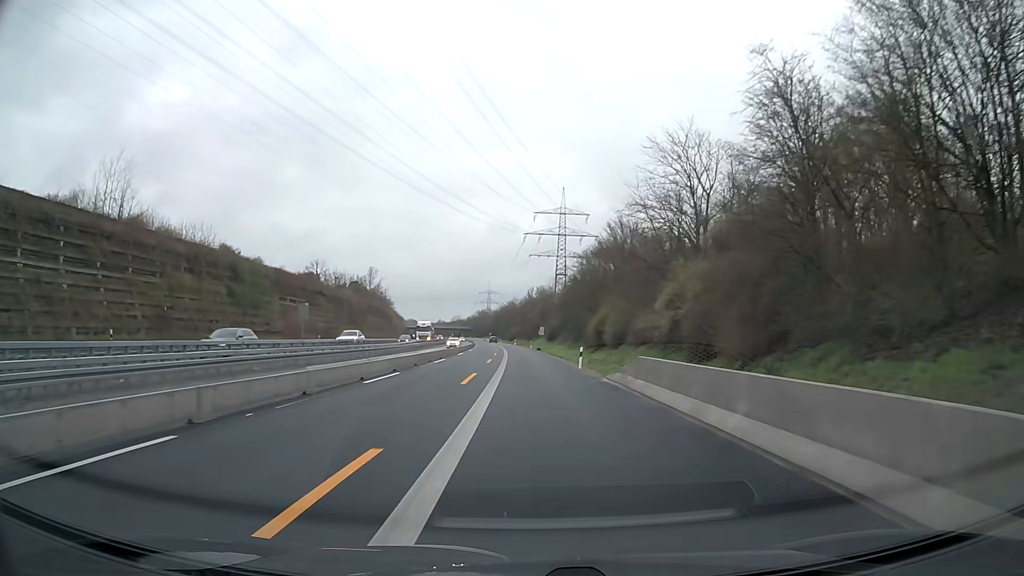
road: motorway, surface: asphalt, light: Day
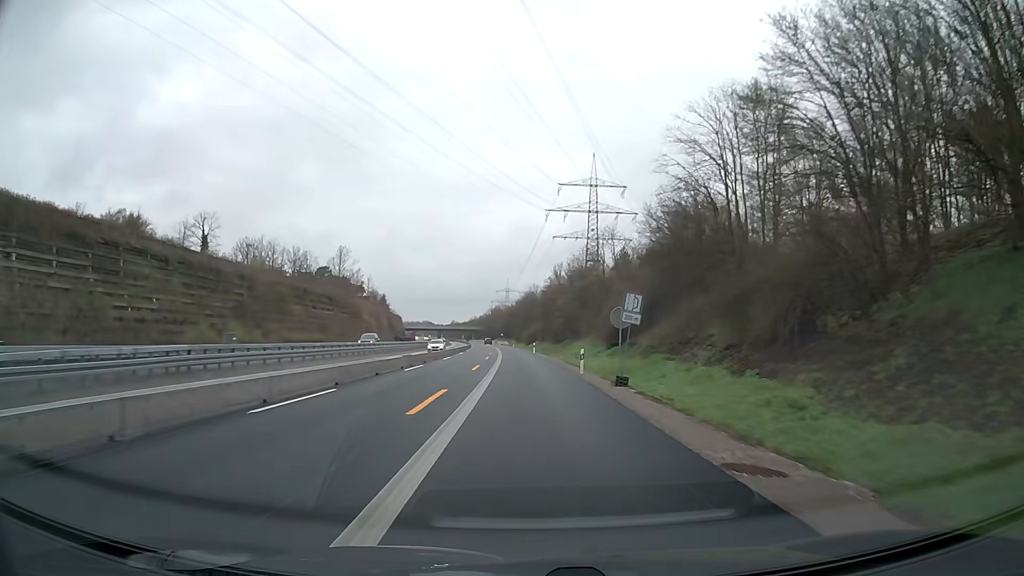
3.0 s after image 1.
(-0.8, +62.5) m; -2°
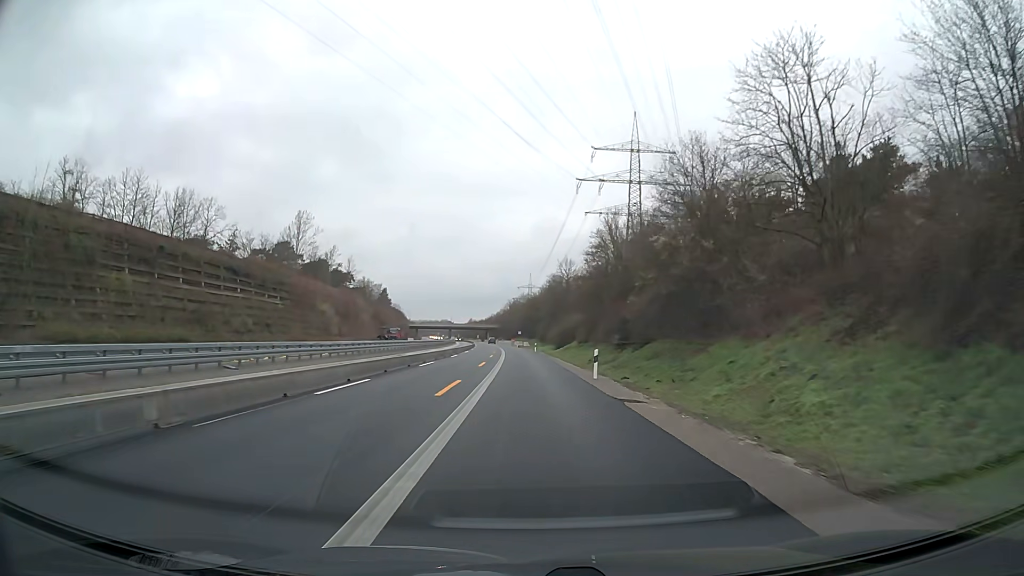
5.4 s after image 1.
(-0.9, +49.9) m; -2°
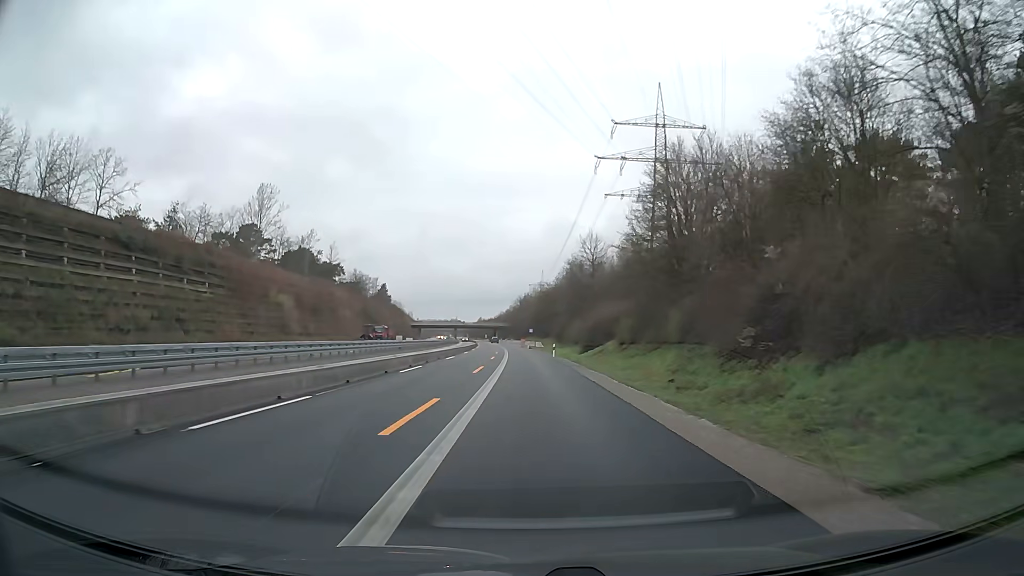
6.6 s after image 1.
(-0.2, +25.0) m; -1°
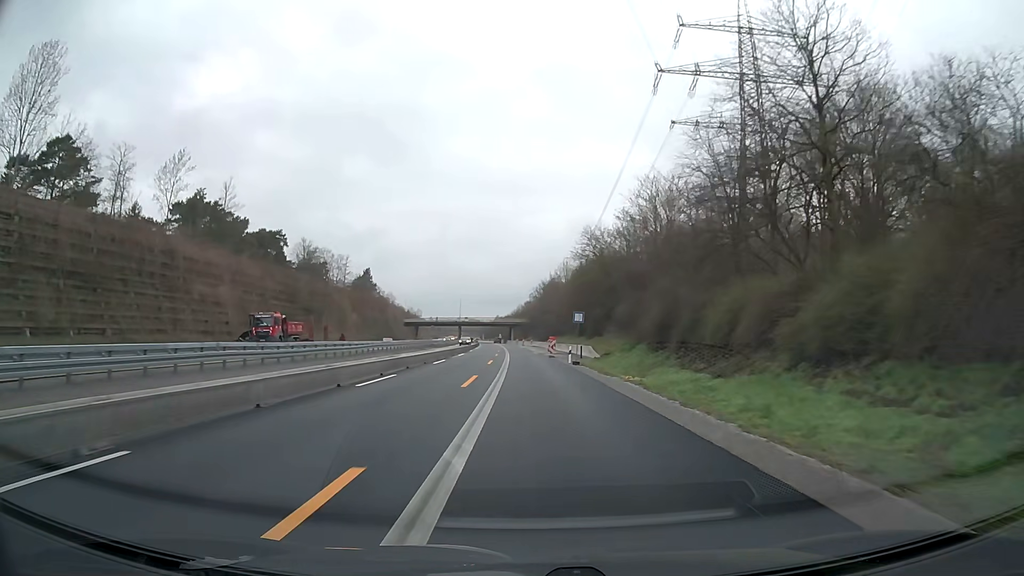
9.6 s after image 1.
(-1.0, +62.4) m; -2°
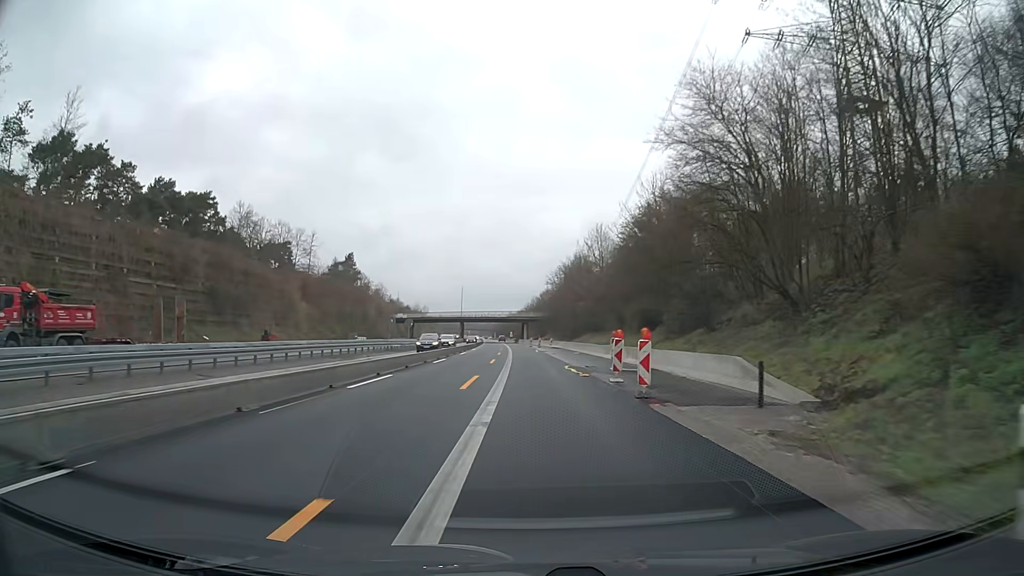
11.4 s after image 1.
(-0.3, +37.4) m; -1°
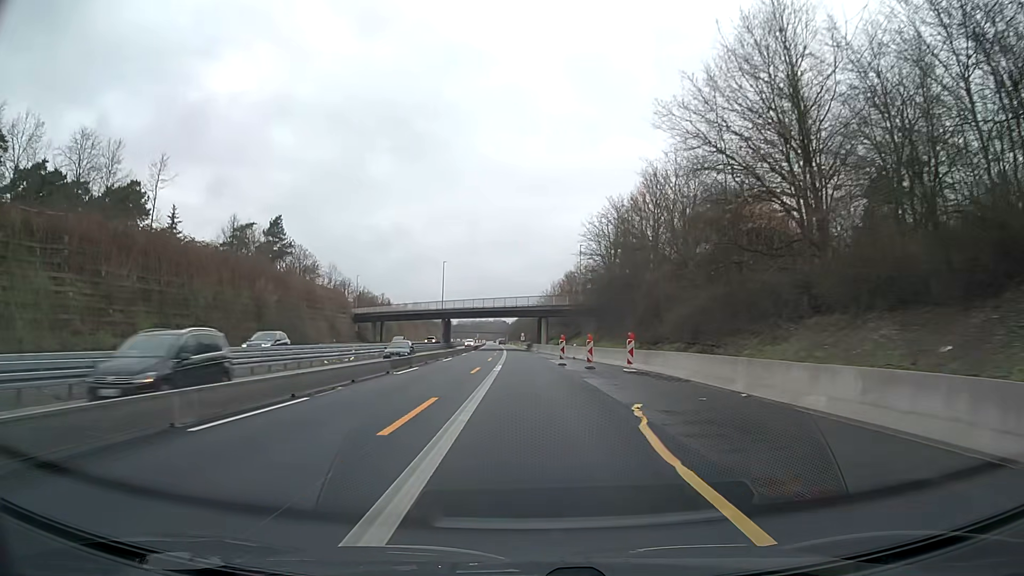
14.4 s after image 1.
(-0.5, +62.4) m; -1°
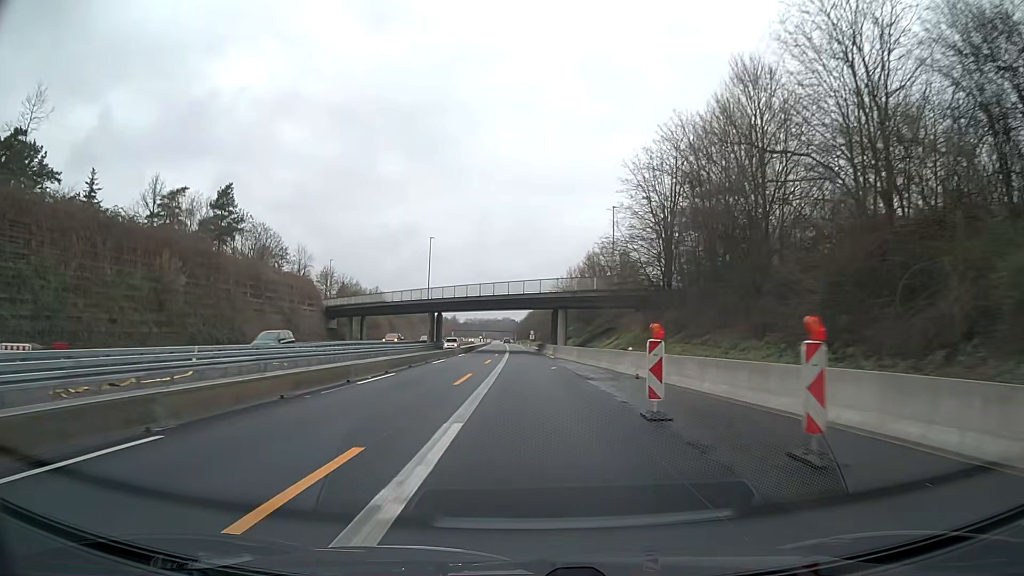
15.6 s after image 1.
(-0.1, +25.0) m; -1°
(0, +10) (0, +20) (0, +30) (0, +40) (0, +50) (0, +60) (0, +70) (-1, +80) (-1, +90) (-2, +100) m
